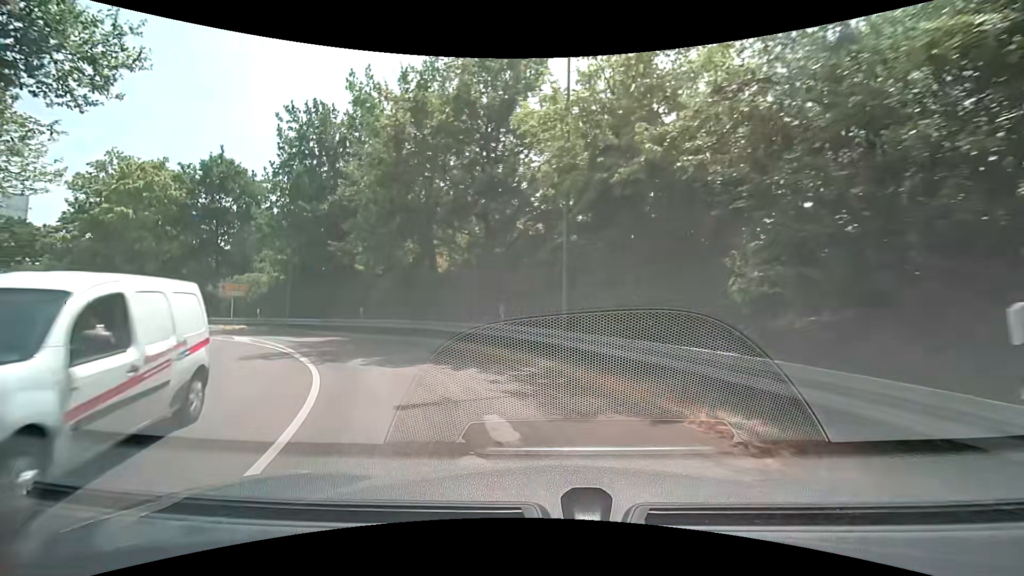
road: secondary_link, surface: asphalt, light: Day
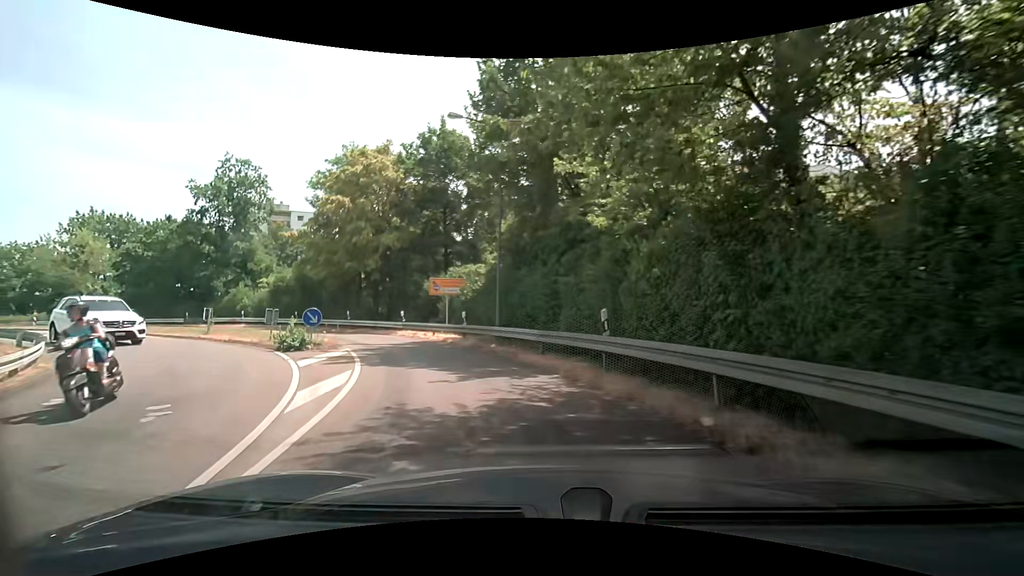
(-3.8, +14.2) m; -29°
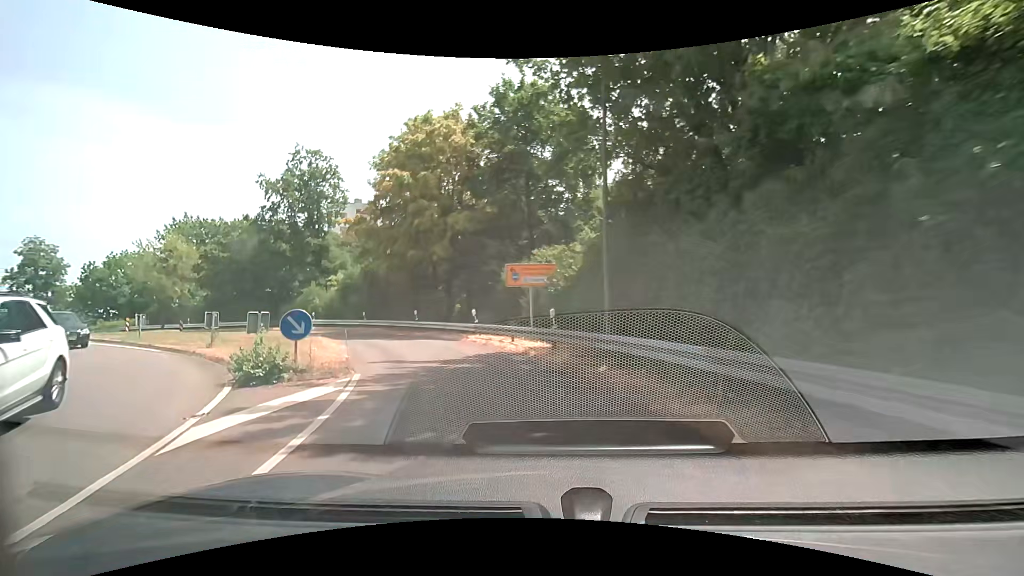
(-0.8, +7.5) m; -11°
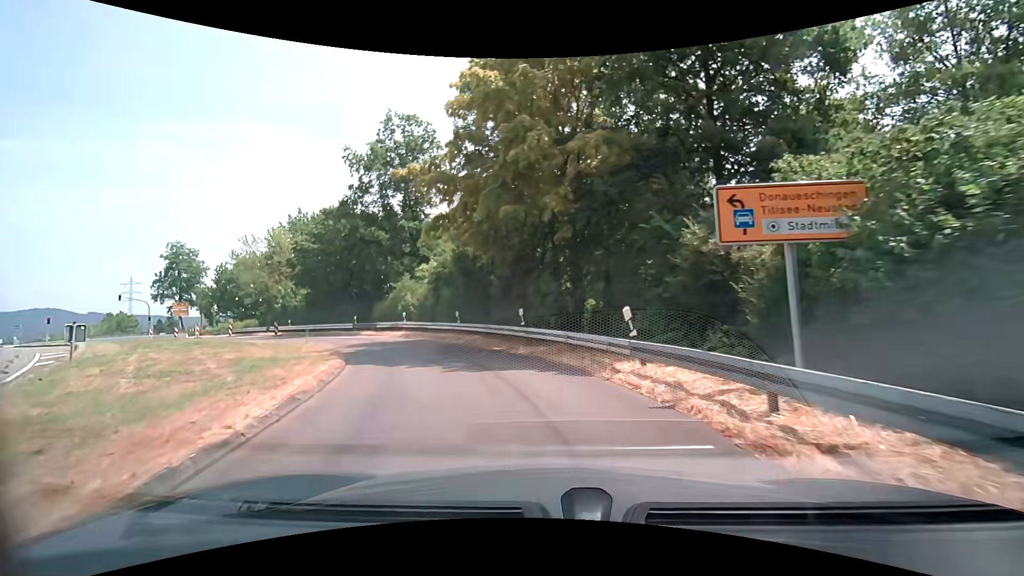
(-1.6, +11.9) m; -14°
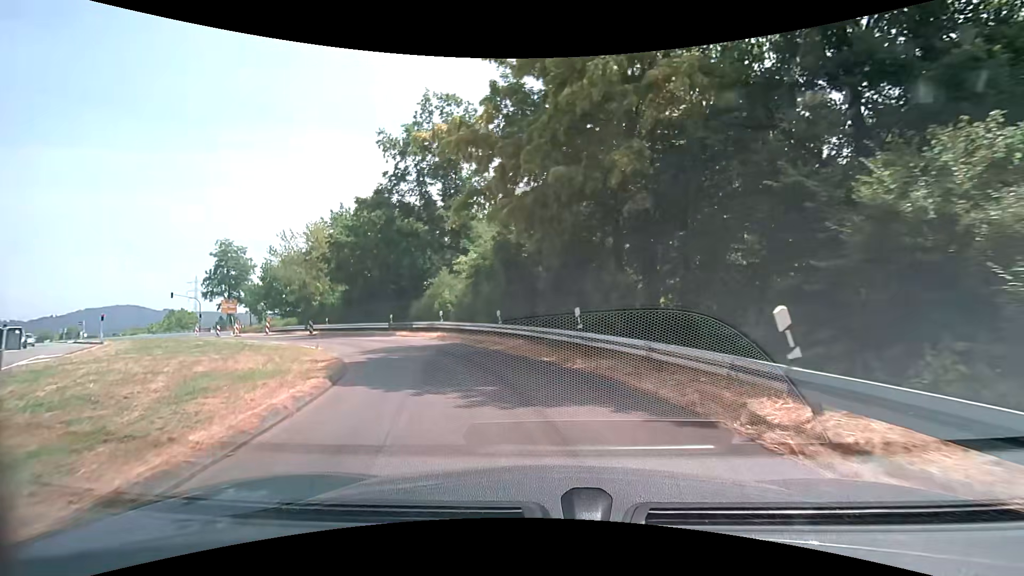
(-0.2, +4.1) m; -7°
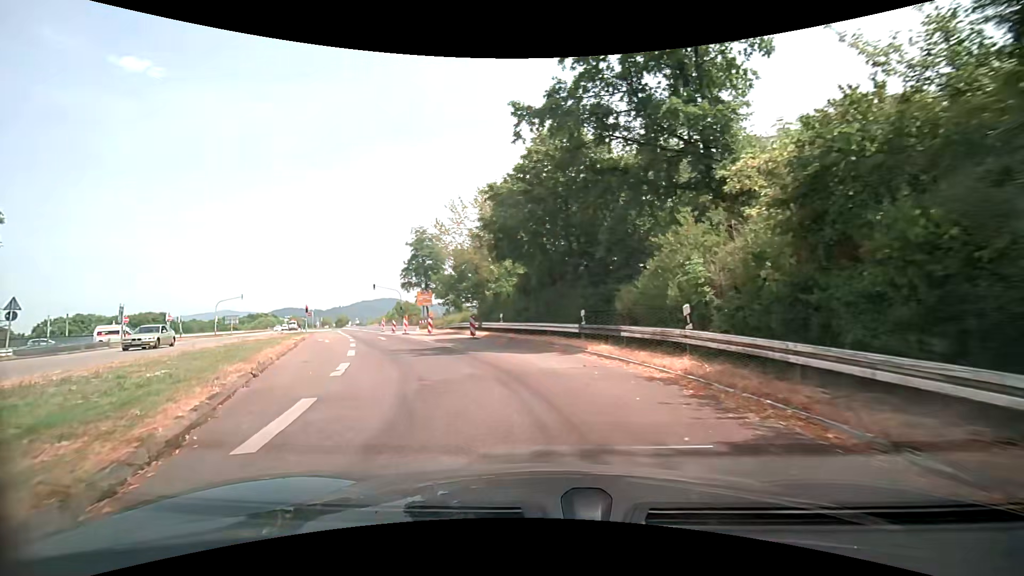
(-3.1, +15.9) m; -23°
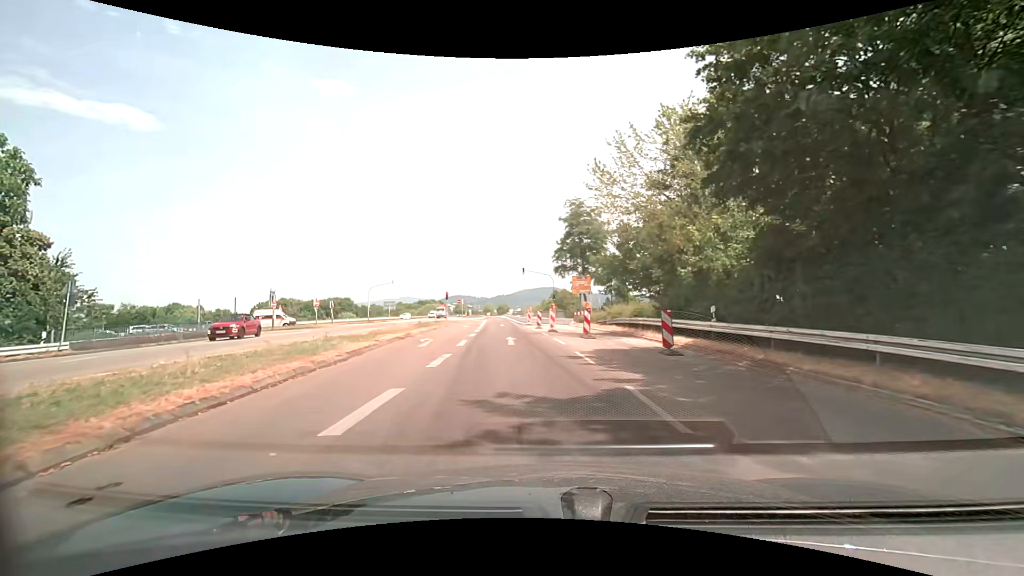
(-2.4, +12.1) m; -19°
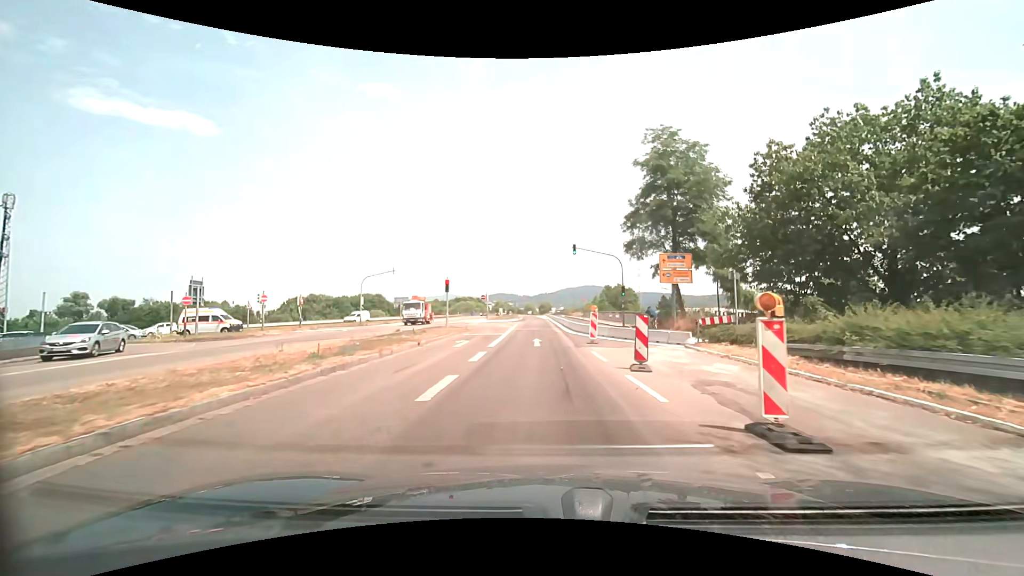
(-2.3, +22.0) m; -7°
(0, +10) (0, +20) (0, +30) (-1, +40) (-1, +50) (-1, +60) (-1, +70) (-2, +80) (-3, +90) (-3, +100) m
